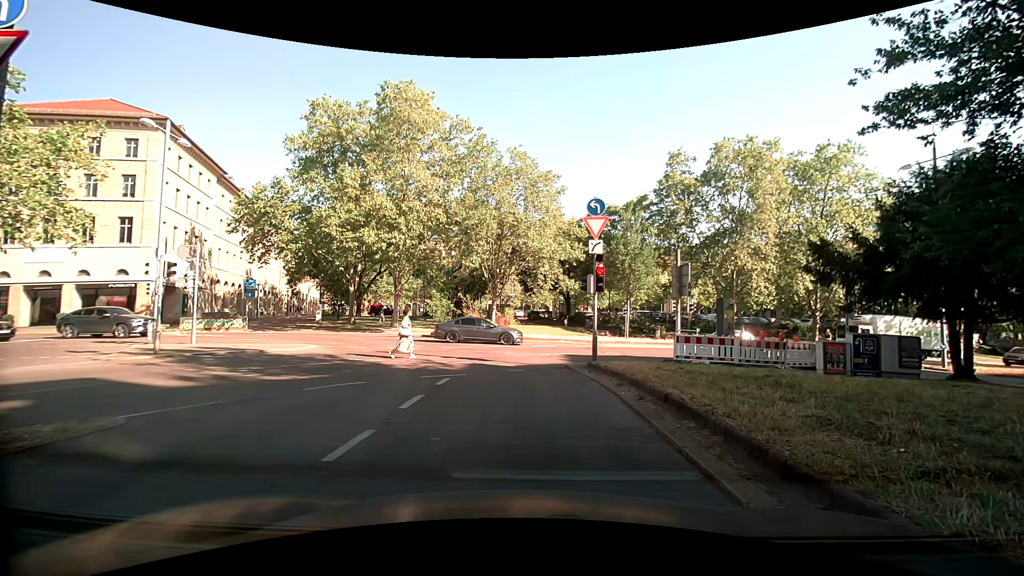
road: secondary_link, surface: asphalt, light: Day
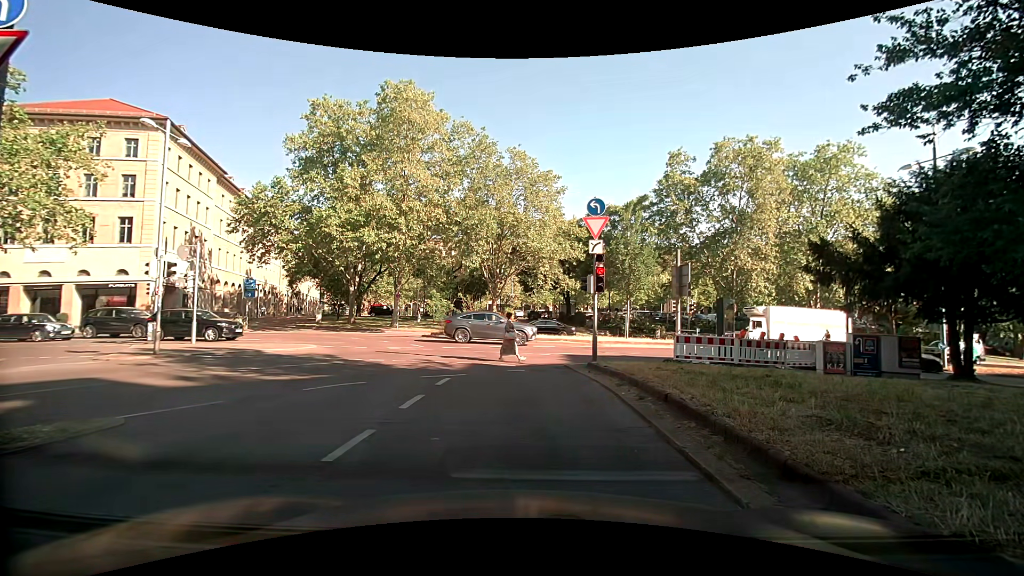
(0.0, 0.0) m; 0°
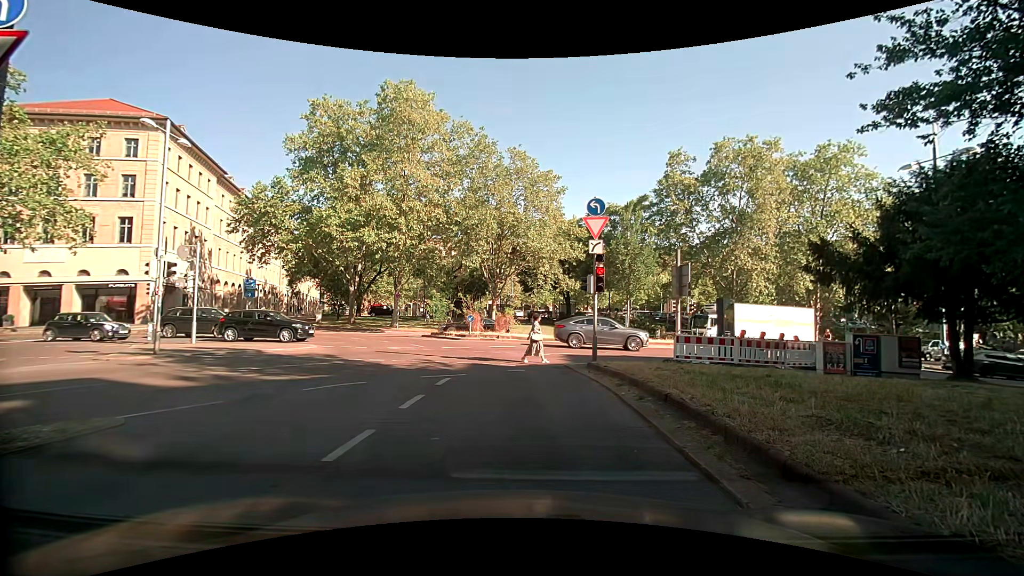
(0.0, 0.0) m; 0°
